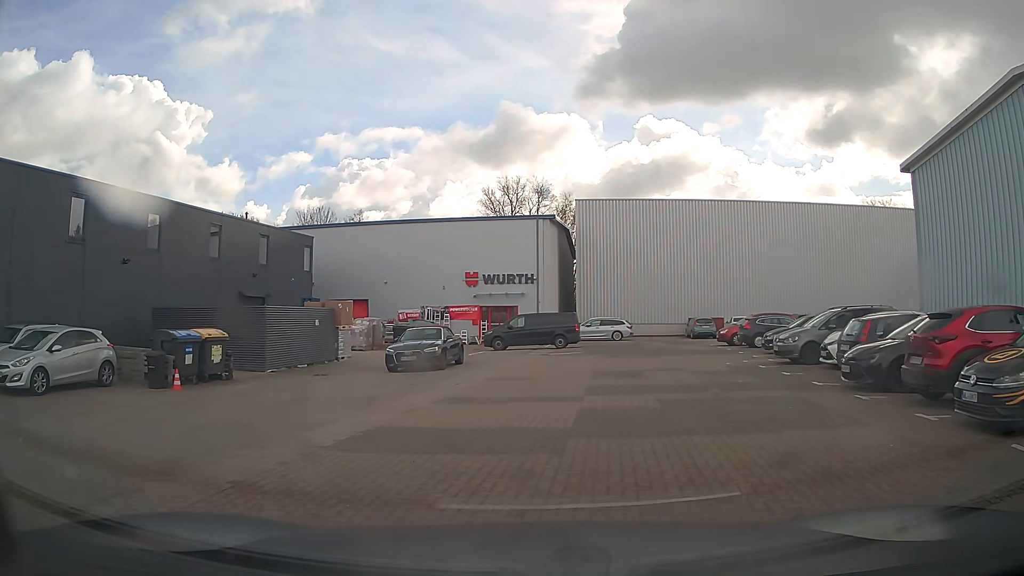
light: Day
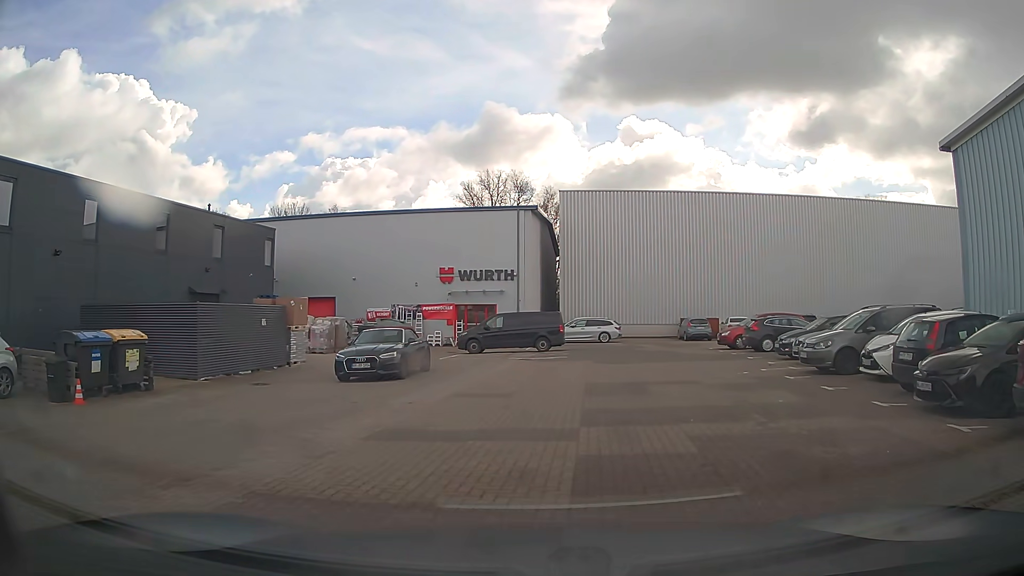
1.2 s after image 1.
(0.0, +3.6) m; 0°
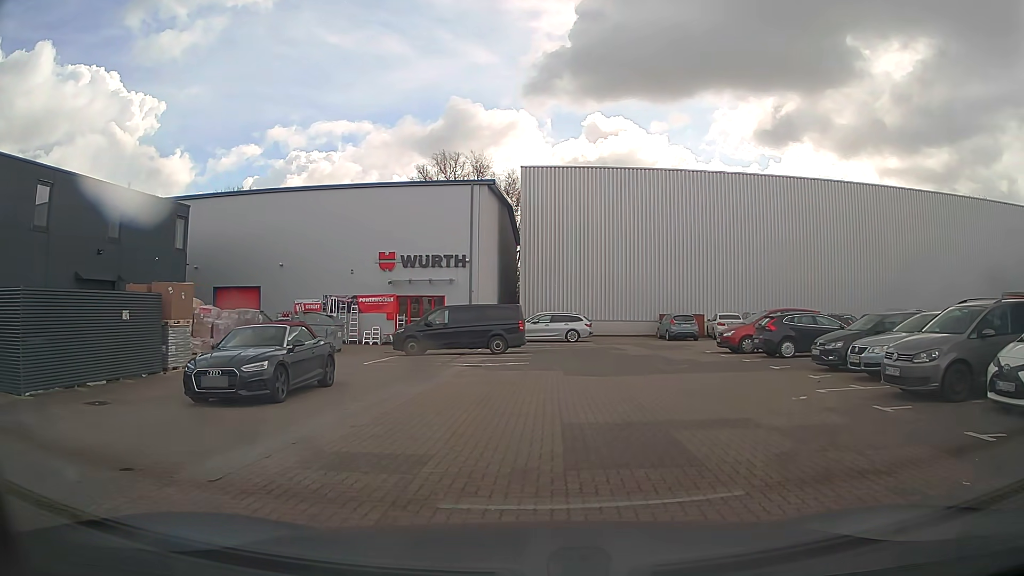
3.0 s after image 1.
(+0.3, +6.4) m; +4°
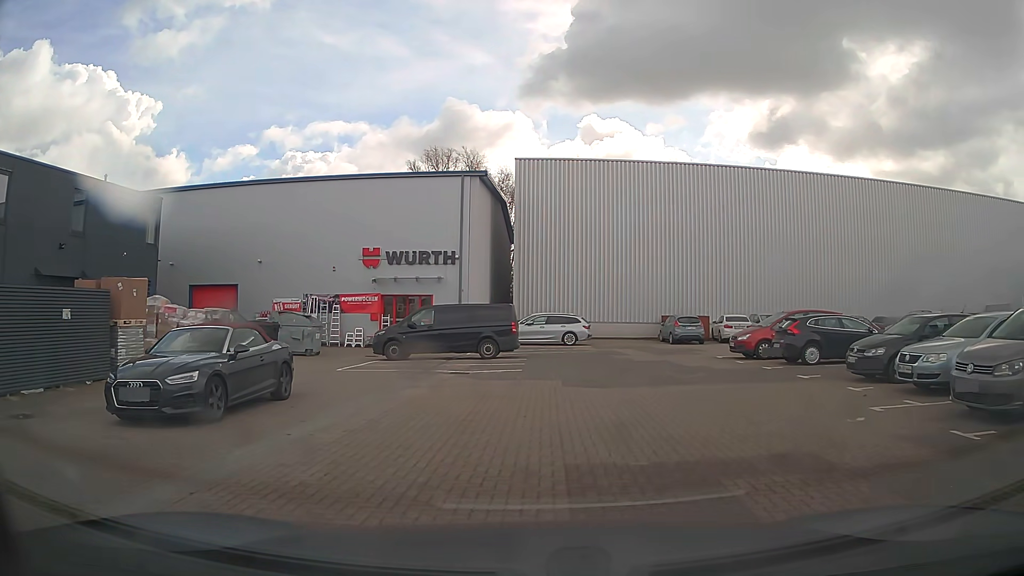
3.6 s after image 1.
(0.0, +2.4) m; 0°
